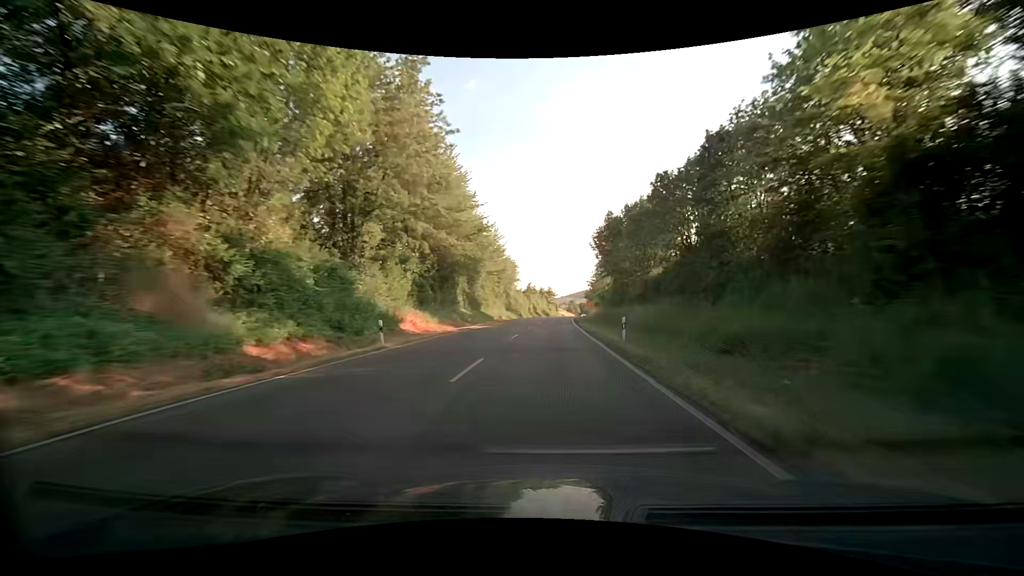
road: primary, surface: asphalt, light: Day
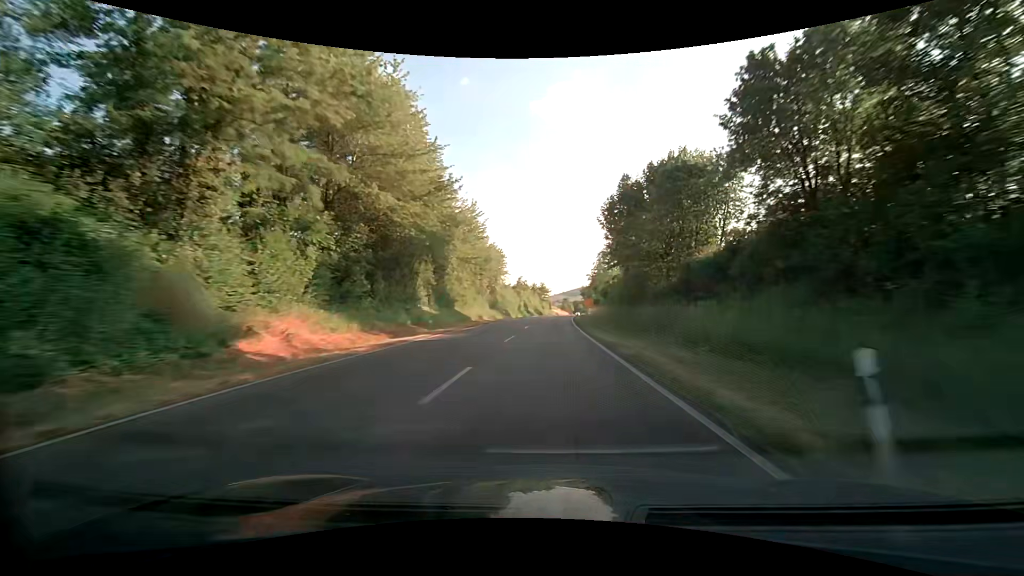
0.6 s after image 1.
(0.0, +14.1) m; 0°
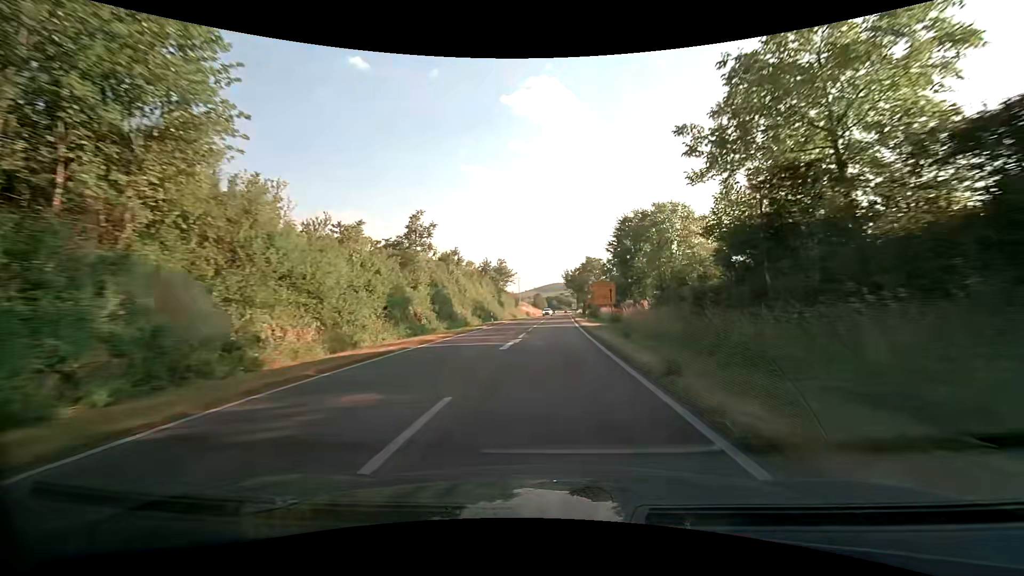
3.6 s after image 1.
(+2.2, +62.8) m; +4°
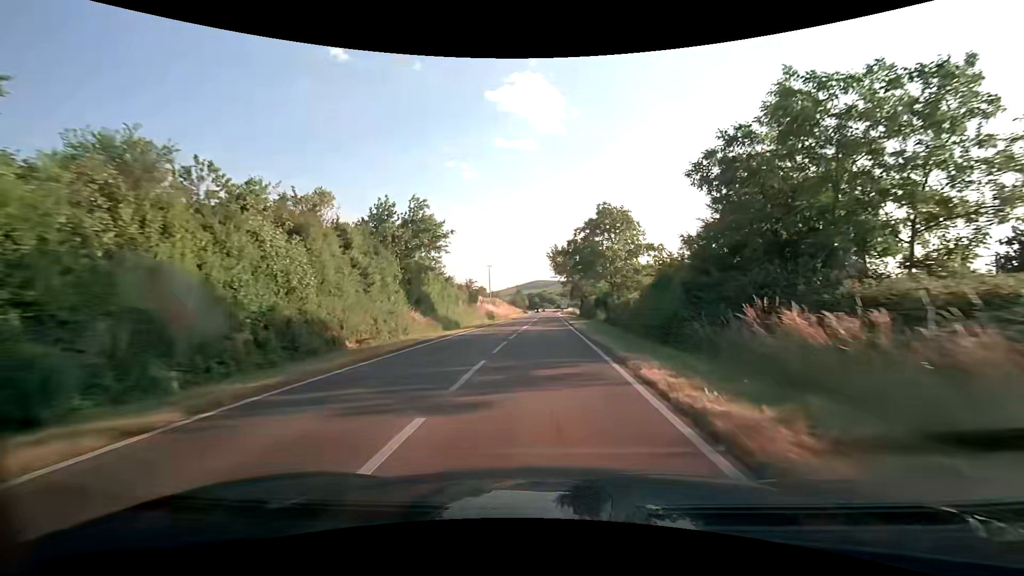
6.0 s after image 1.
(+0.8, +42.9) m; +1°
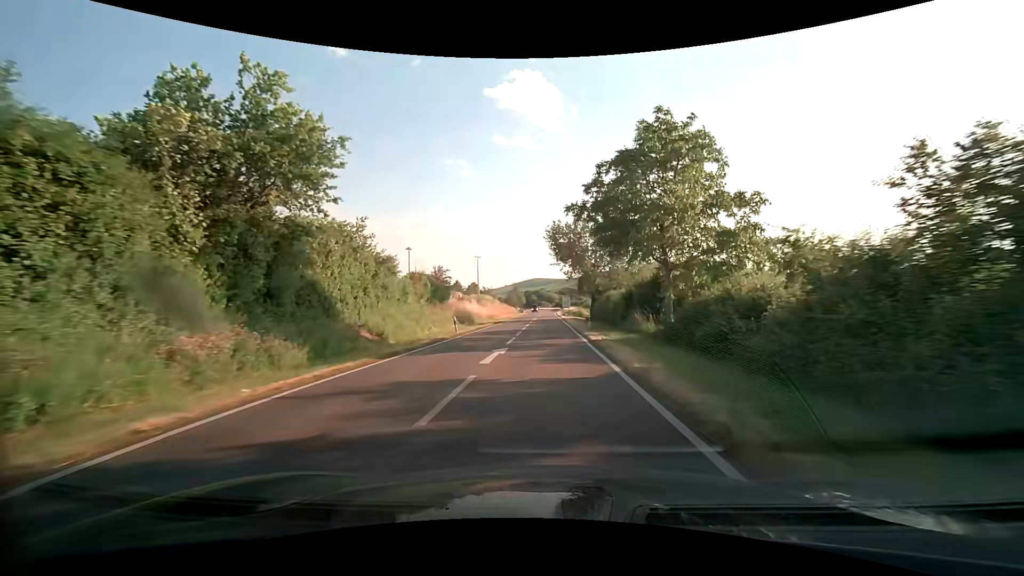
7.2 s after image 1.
(+0.2, +19.8) m; +1°
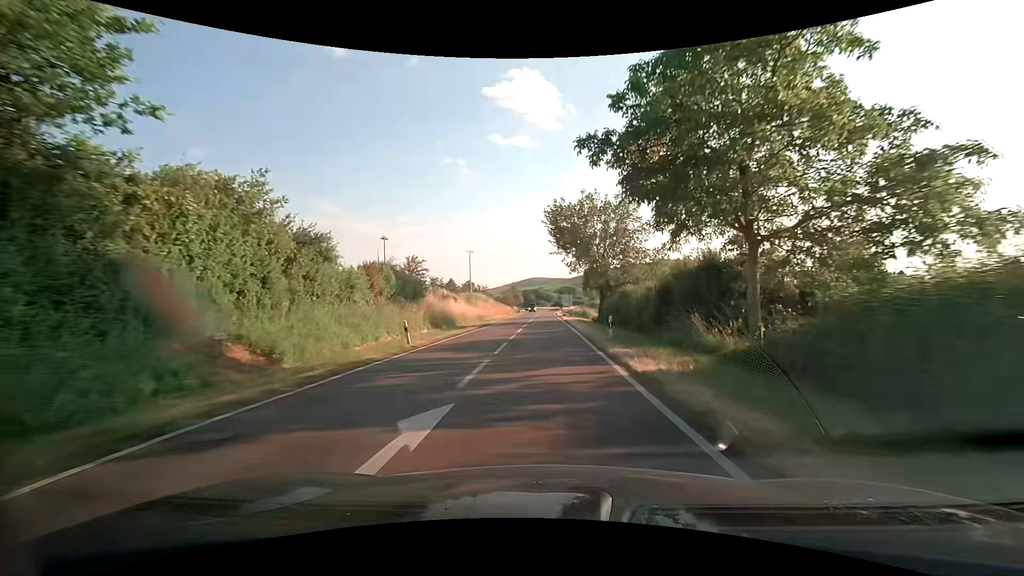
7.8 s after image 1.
(0.0, +9.7) m; 0°
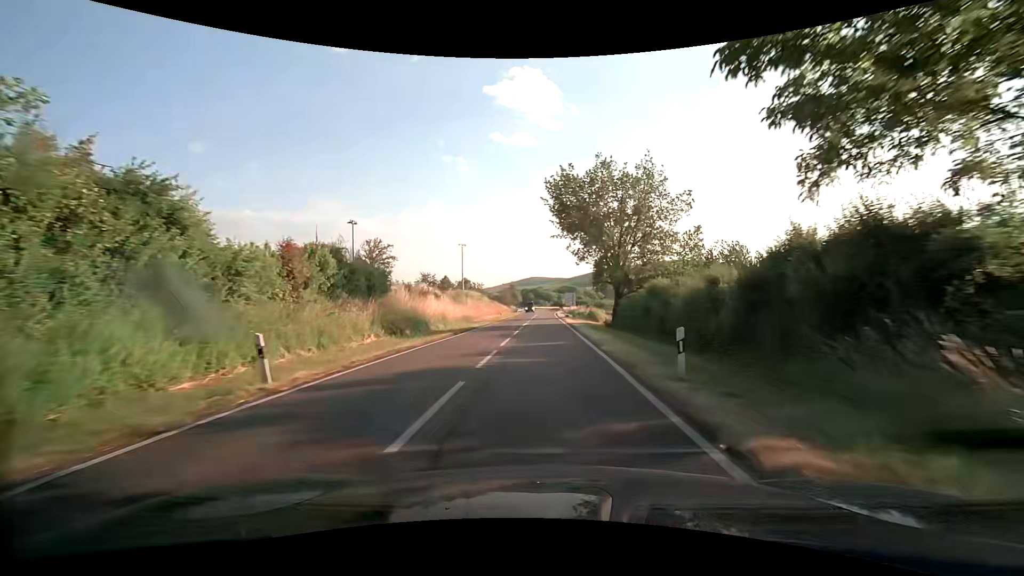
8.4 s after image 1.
(0.0, +9.6) m; 0°
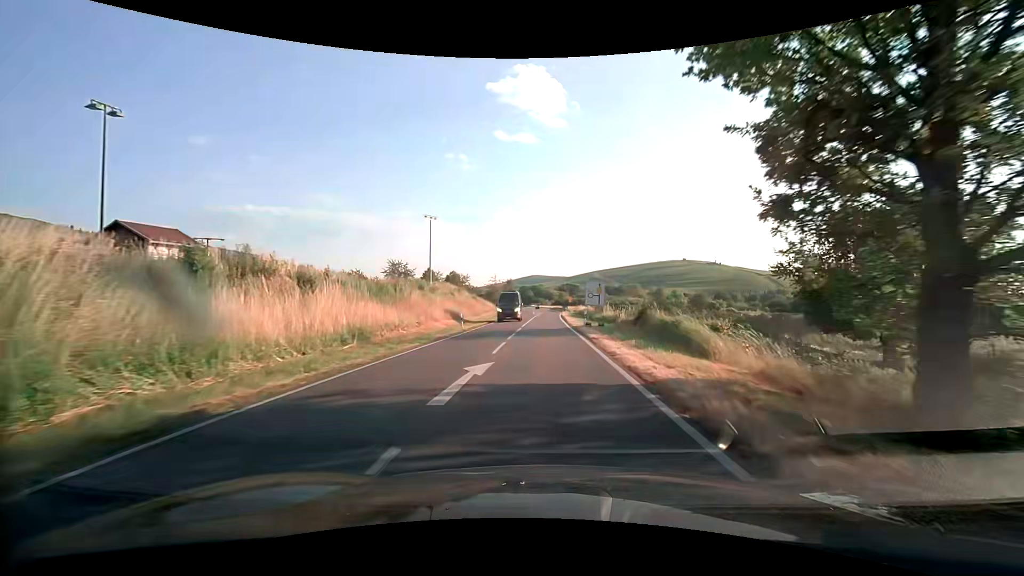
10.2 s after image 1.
(-0.1, +27.8) m; 0°
(0, +10) (0, +20) (0, +30) (0, +40) (0, +50) (0, +60) (+1, +70) (+1, +80) (+1, +90) (+1, +100) m
